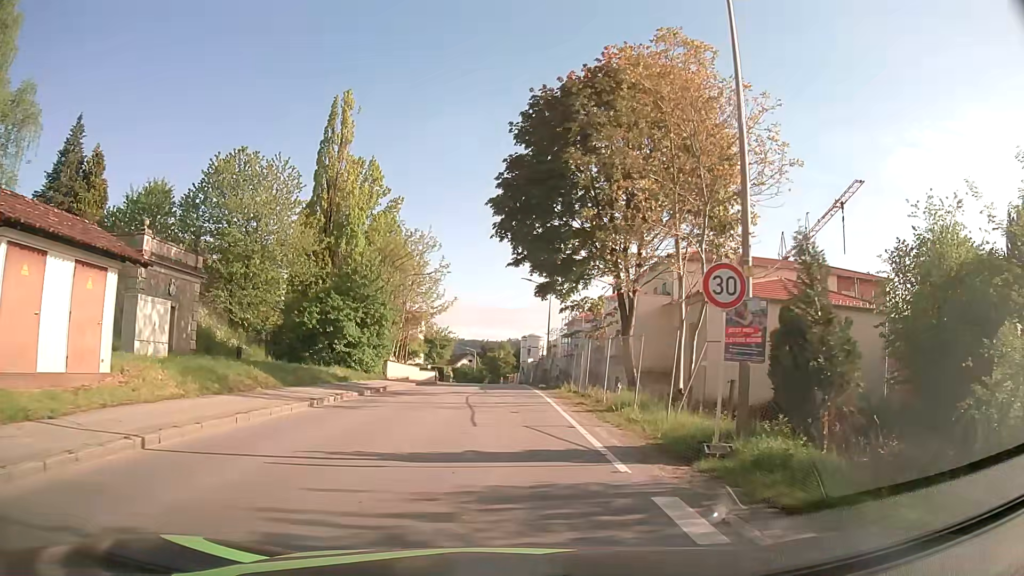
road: tertiary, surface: asphalt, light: Day
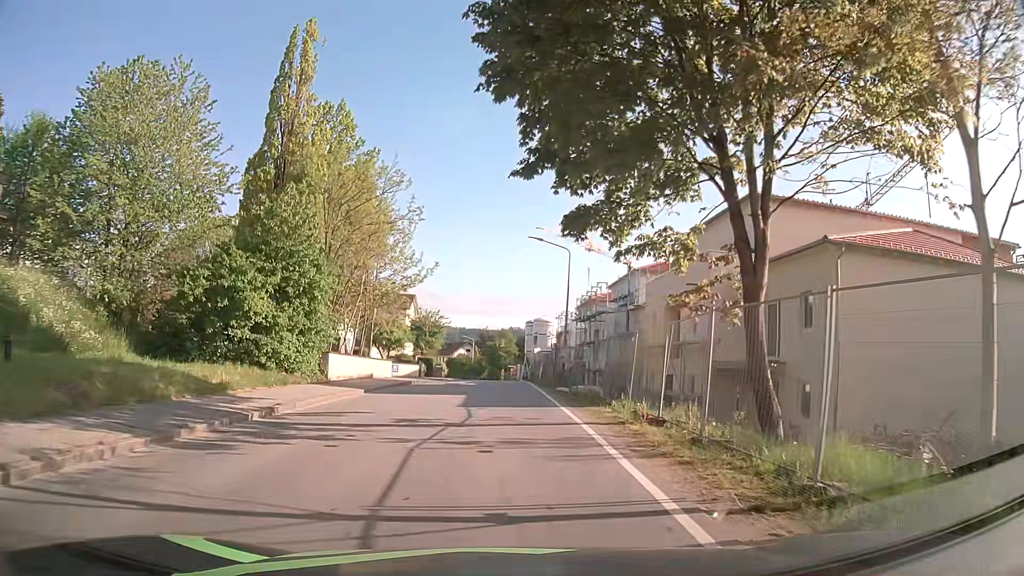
(0.0, +14.0) m; 0°
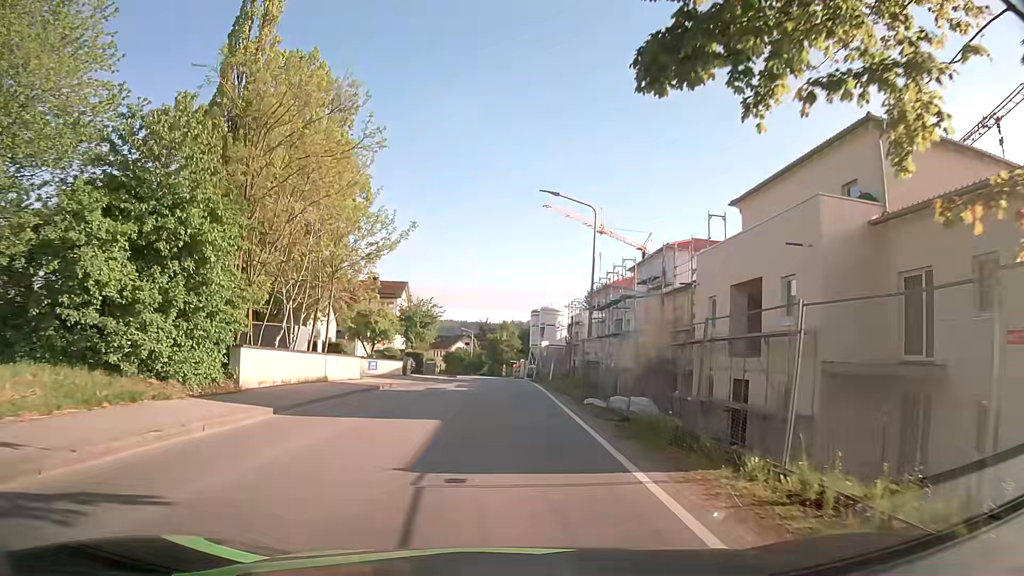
(0.0, +9.6) m; 0°
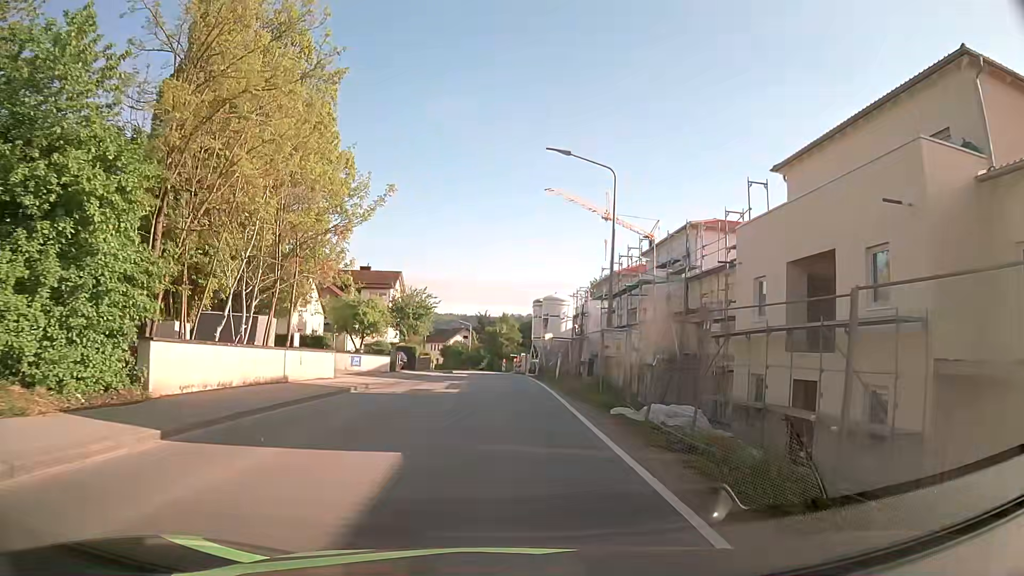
(0.0, +4.9) m; 0°
